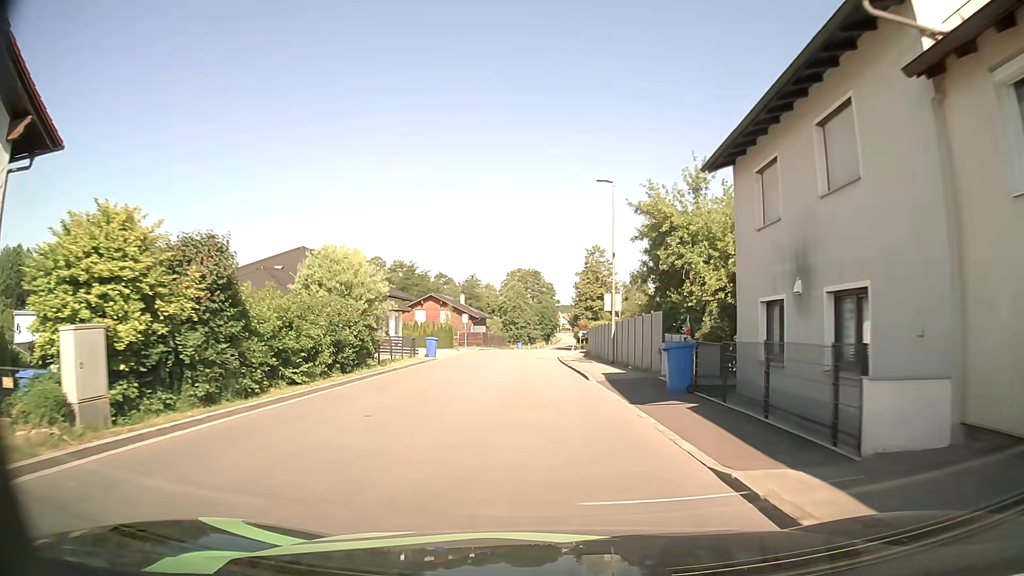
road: secondary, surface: asphalt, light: Day
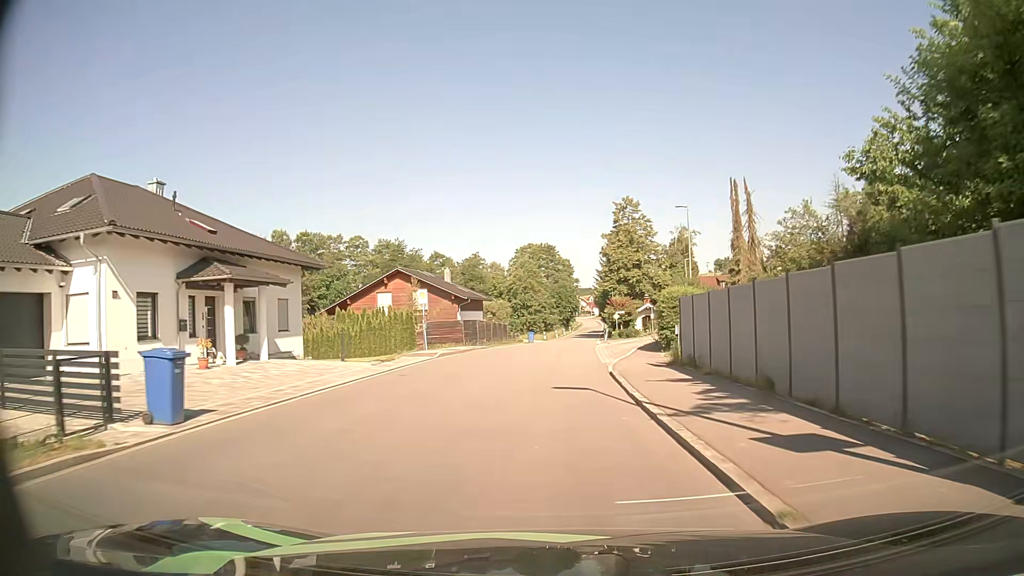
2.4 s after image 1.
(-0.5, +27.6) m; -1°
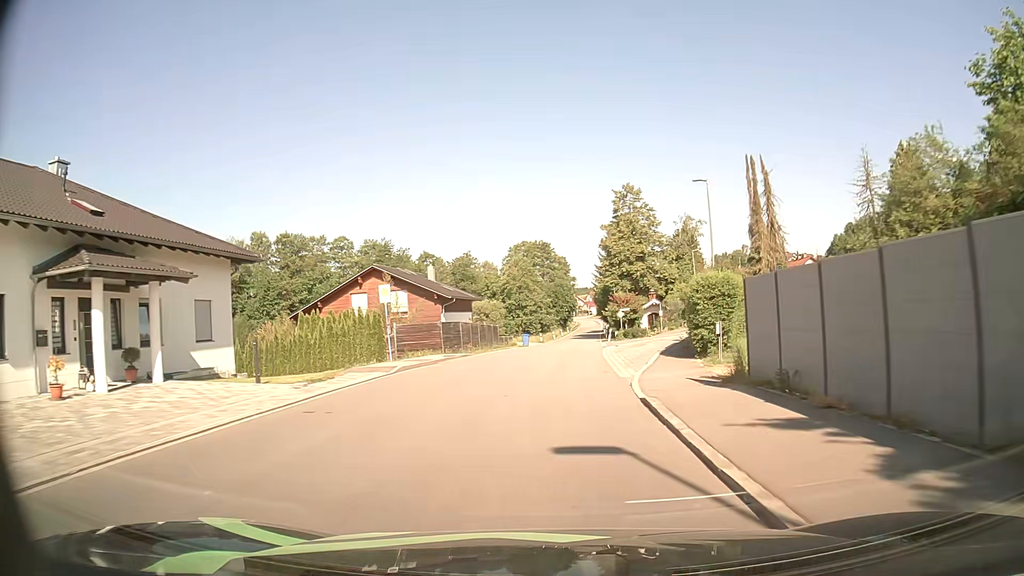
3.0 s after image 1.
(0.0, +7.0) m; 0°
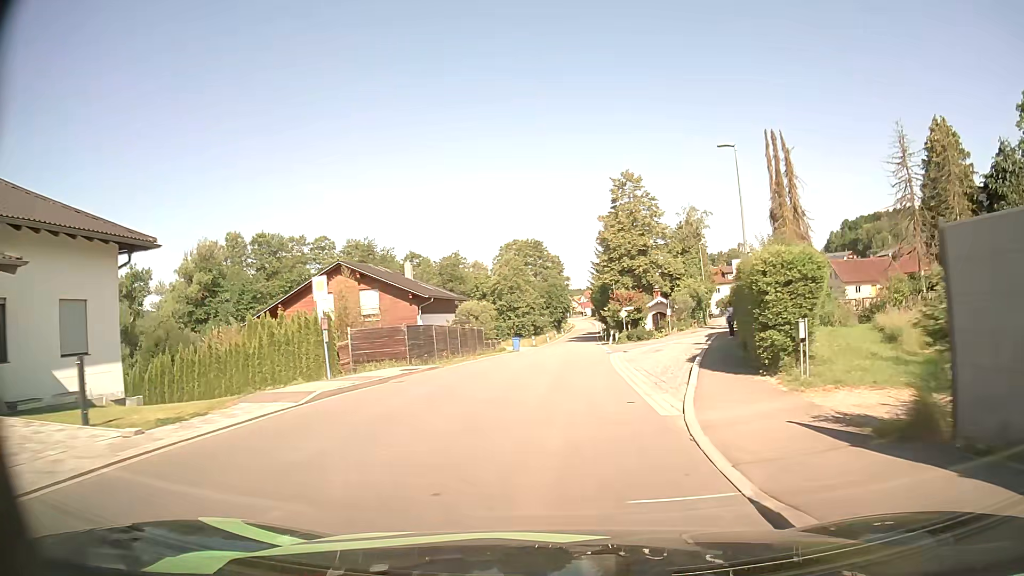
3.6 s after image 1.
(+0.1, +7.0) m; +1°
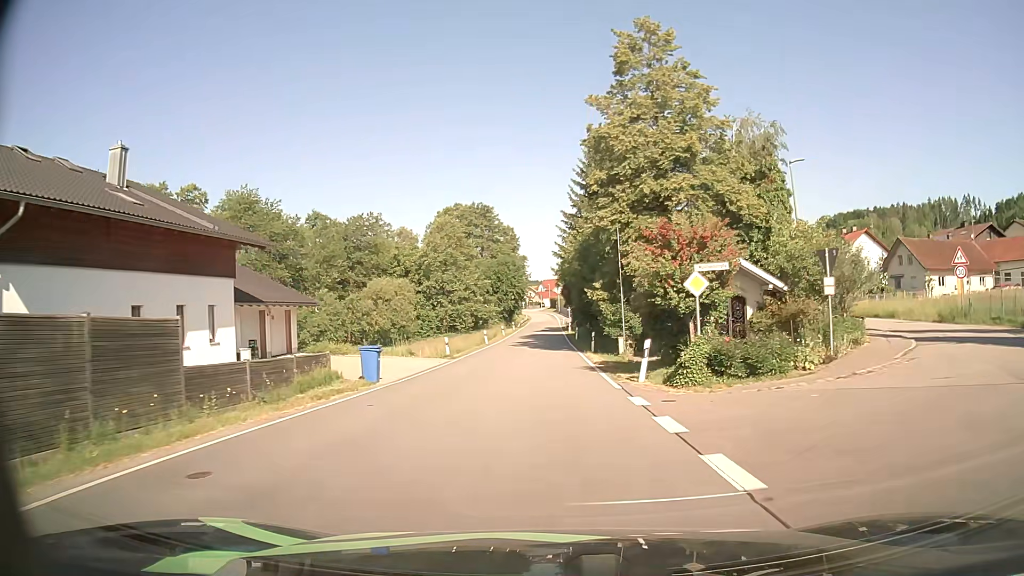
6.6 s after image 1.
(+1.1, +35.4) m; +4°
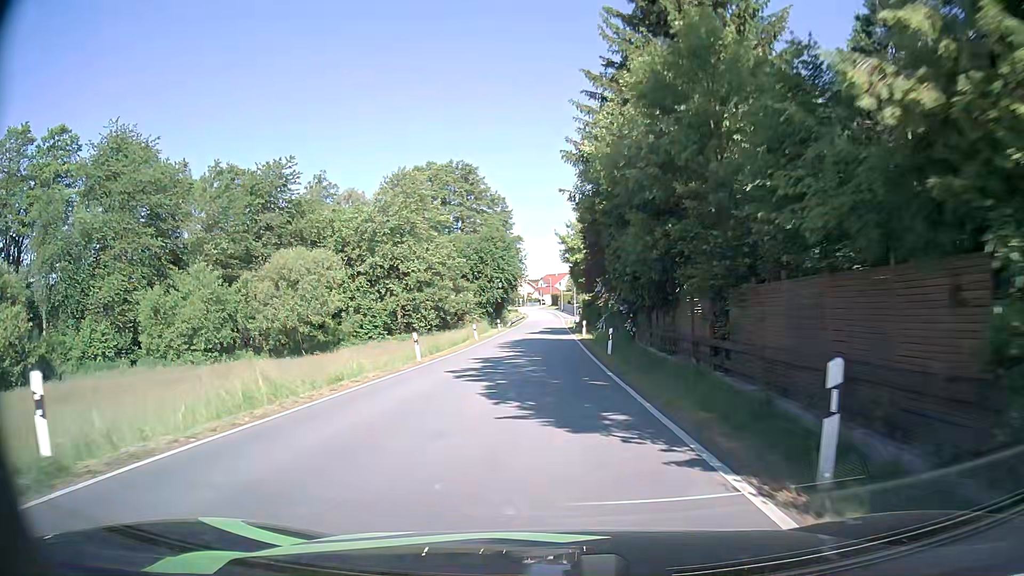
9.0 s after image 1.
(0.0, +29.2) m; 0°
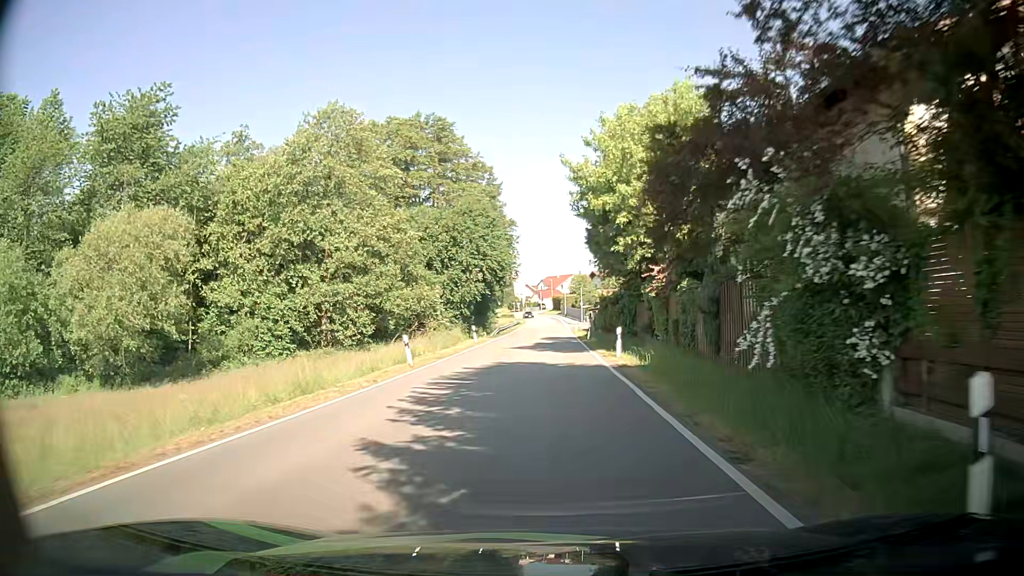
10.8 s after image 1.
(-0.1, +22.5) m; 0°
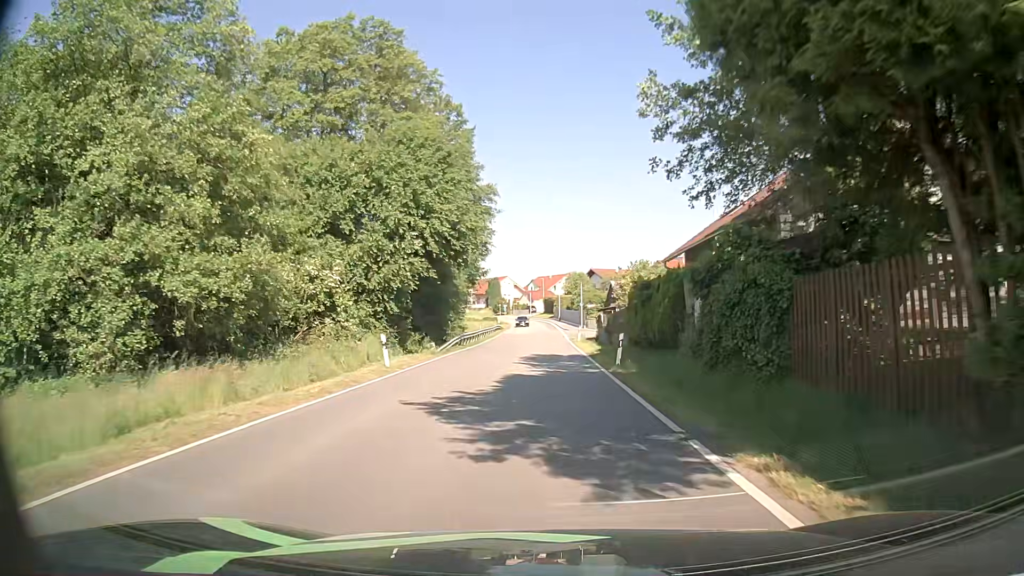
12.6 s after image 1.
(0.0, +22.6) m; 0°
